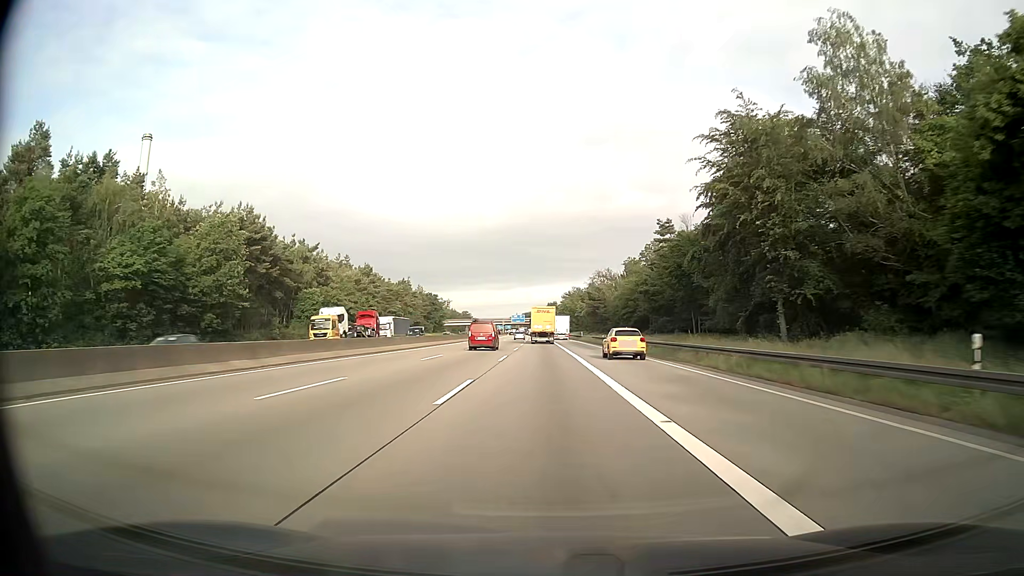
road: motorway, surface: asphalt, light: Day
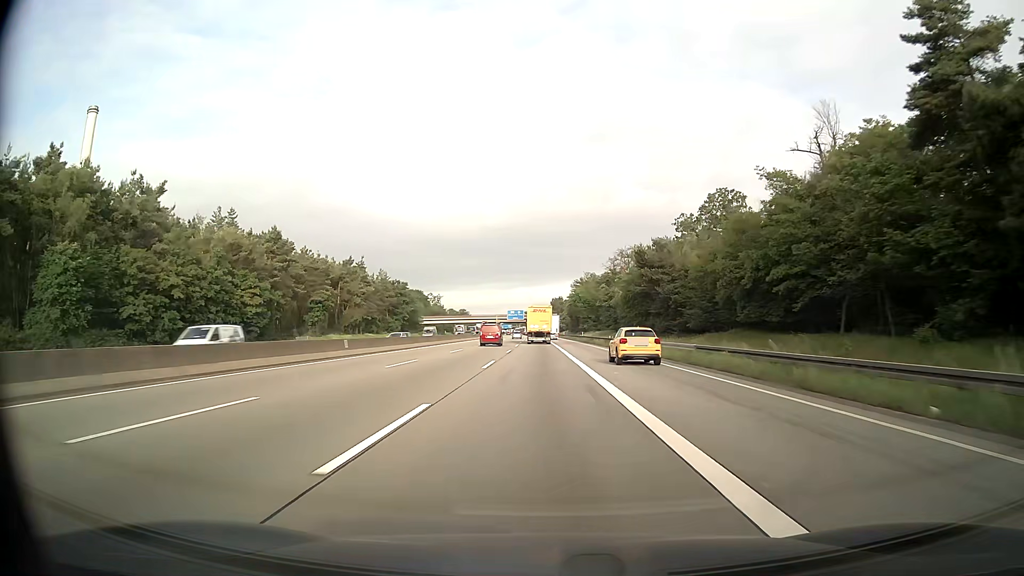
(-0.2, +60.2) m; 0°
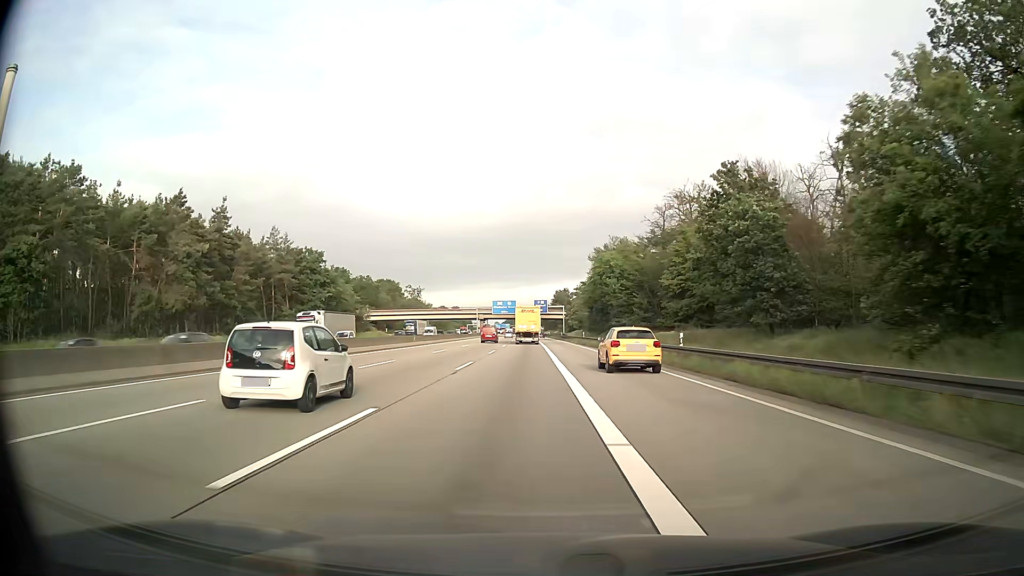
(-0.2, +73.2) m; 0°
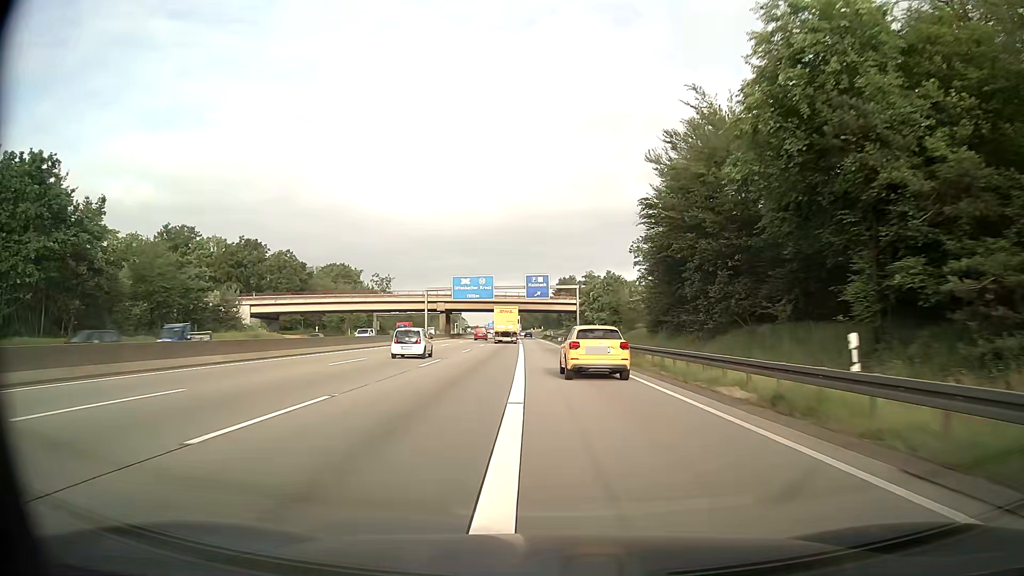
(+0.1, +71.0) m; 0°
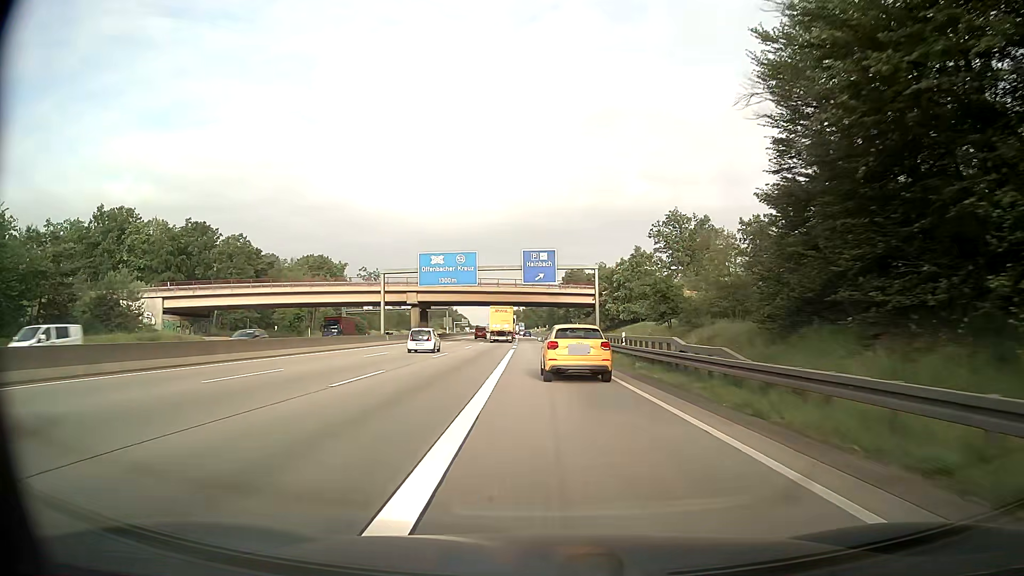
(-0.1, +27.8) m; 0°
(0, +10) (0, +20) (0, +30) (-1, +40) (-1, +50) (-1, +60) (-2, +70) (-2, +80) (-2, +90) (-3, +100) m
